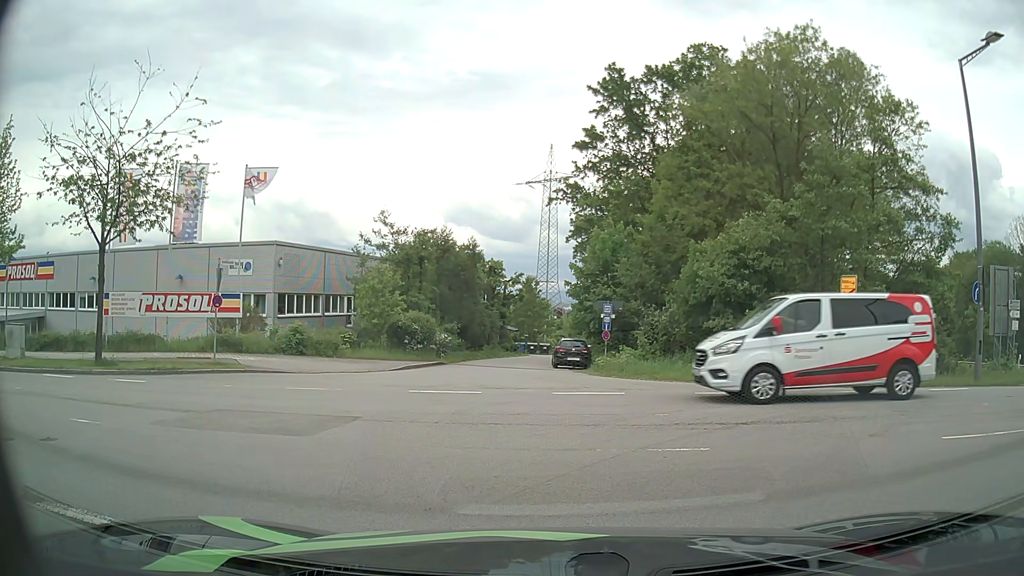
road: residential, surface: asphalt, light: Day
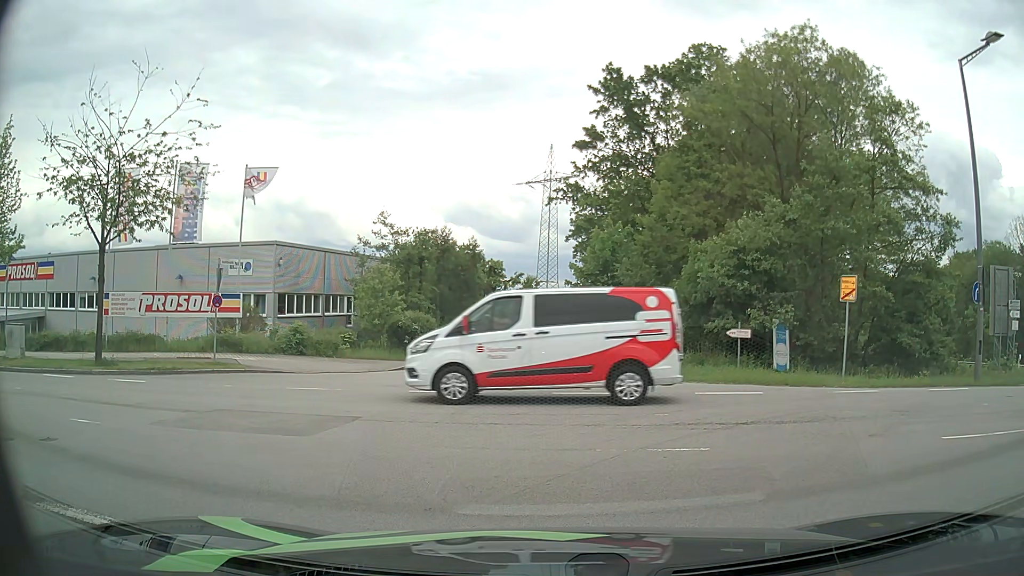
(0.0, 0.0) m; 0°
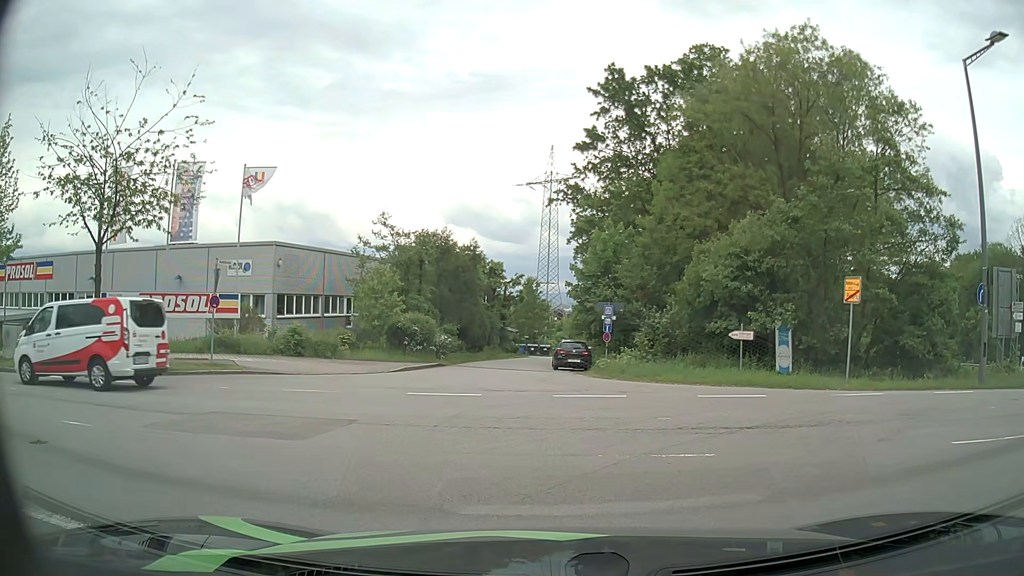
(0.0, +0.2) m; 0°
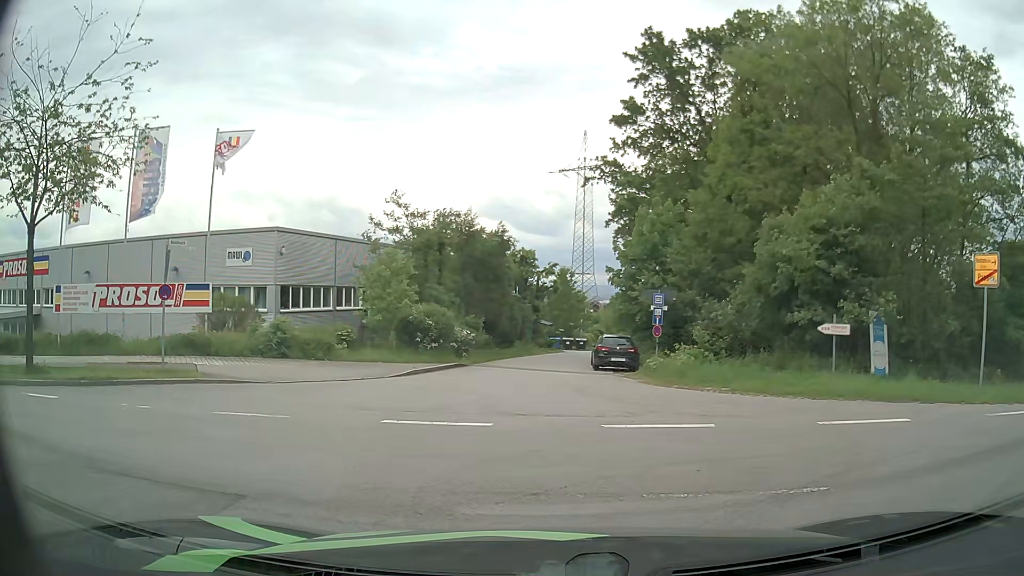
(-0.2, +5.0) m; -4°
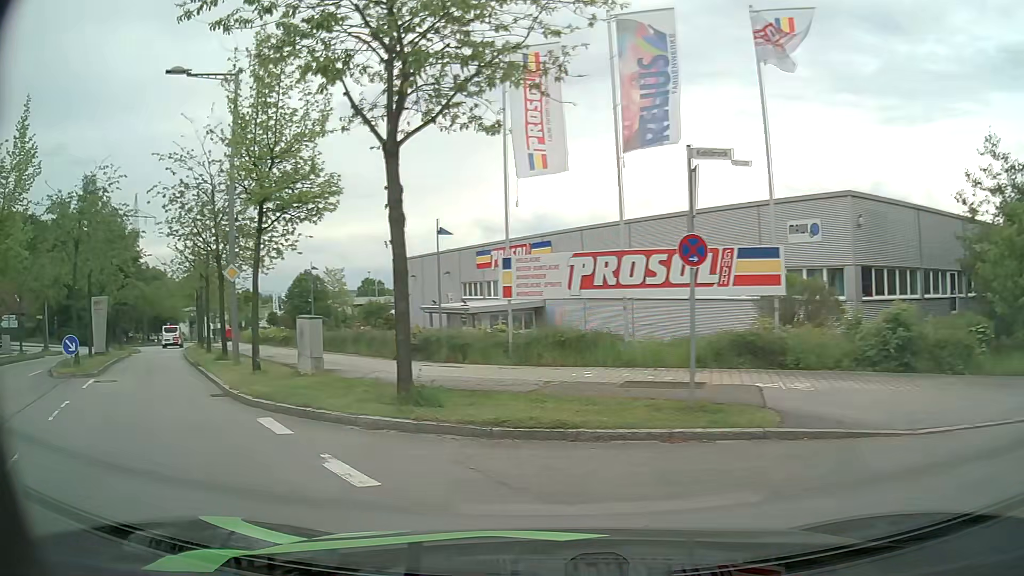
(-3.3, +8.2) m; -47°
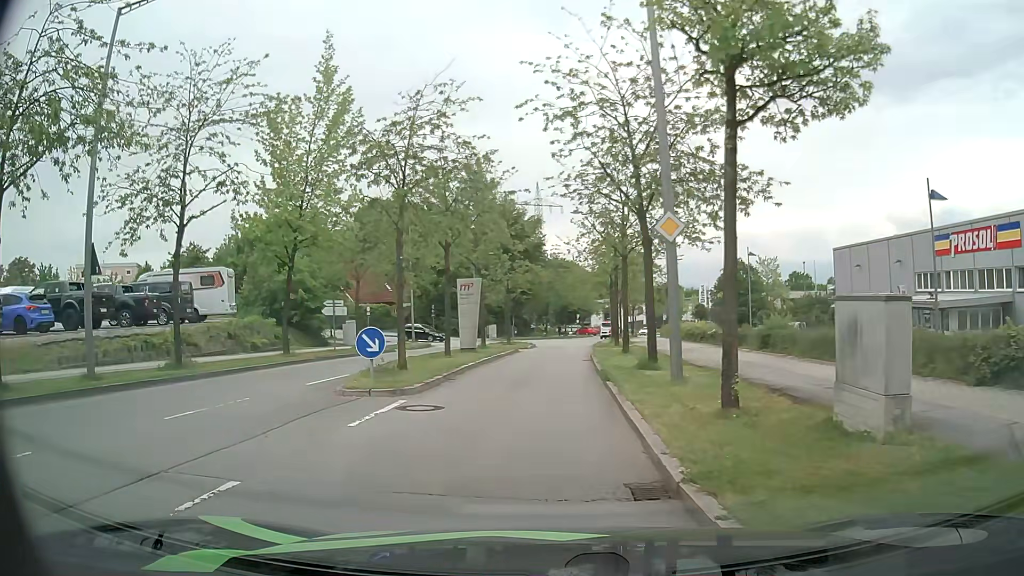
(-3.1, +7.9) m; -36°
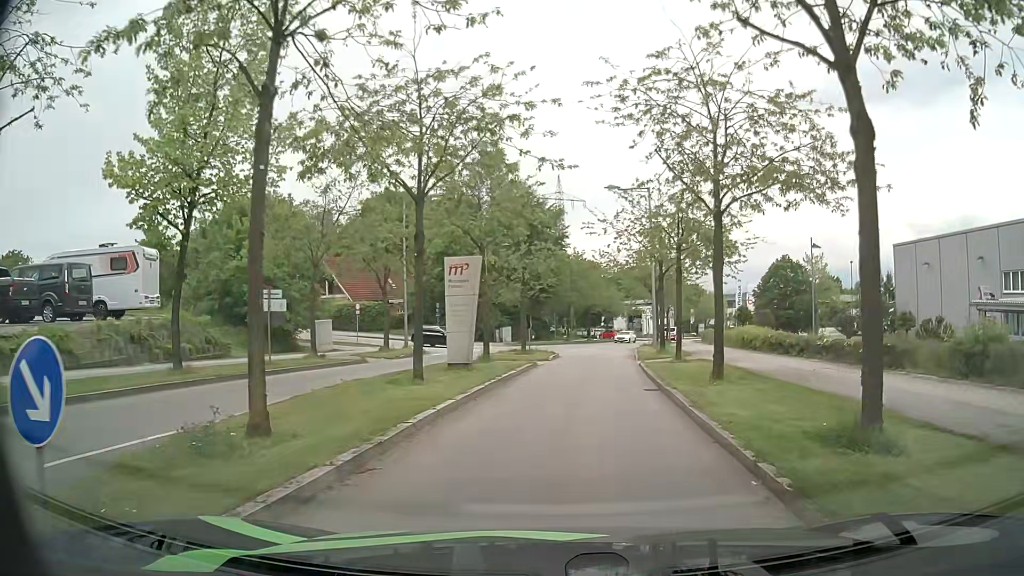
(-0.4, +9.8) m; -2°
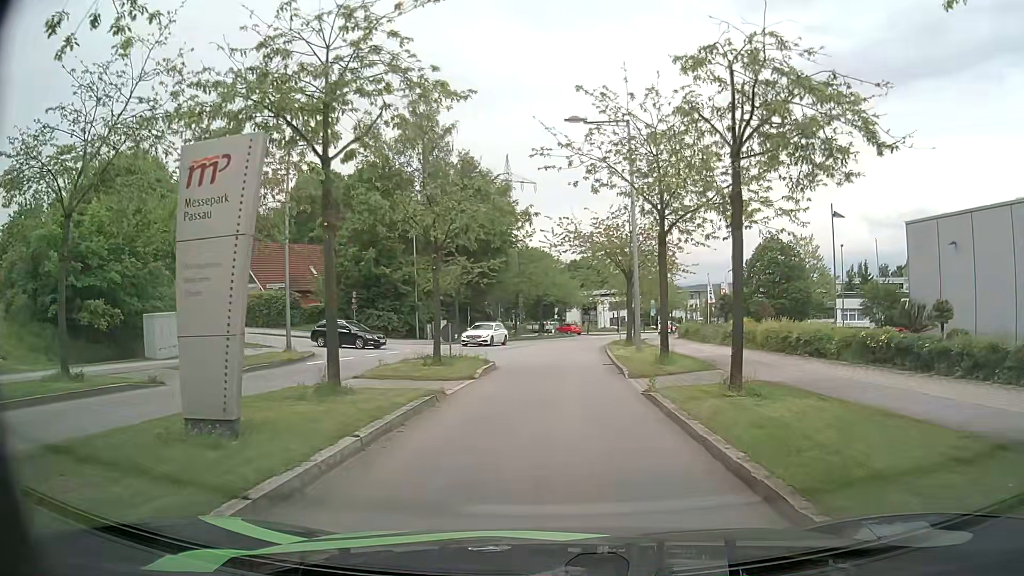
(+0.6, +11.7) m; +5°
(0, +10) (0, +20) (0, +30) (+1, +40) (+2, +50) (+3, +60) (+6, +69) (+9, +79) (+12, +88) (+15, +98) m
